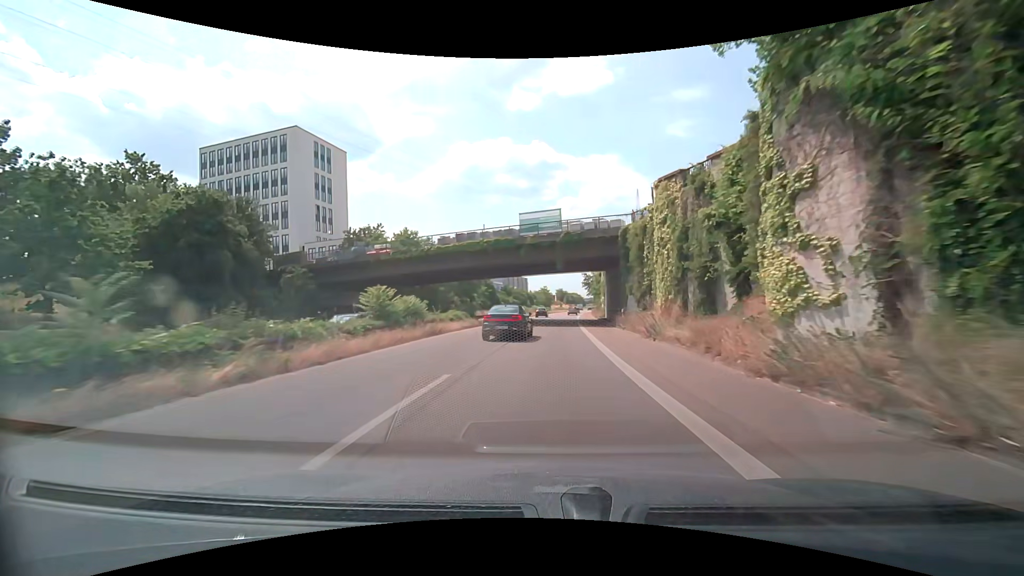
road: trunk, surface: asphalt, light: Day
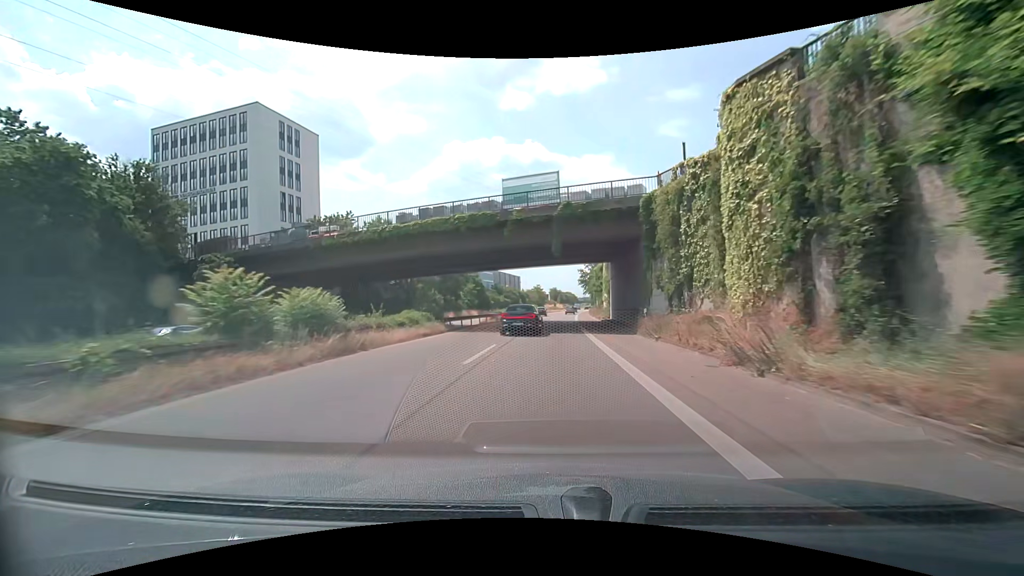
(+0.1, +10.4) m; +1°
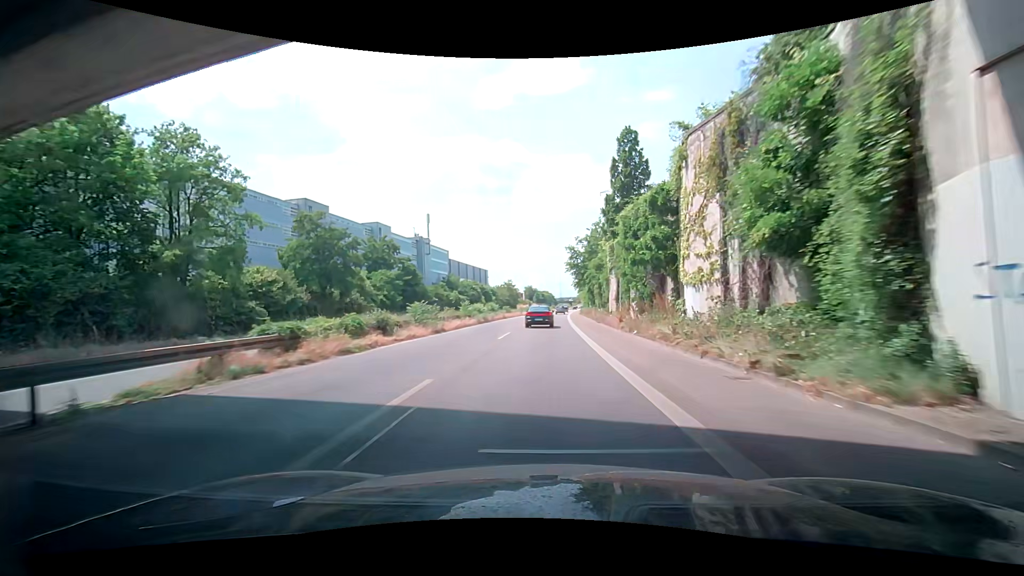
(+1.2, +44.6) m; +4°
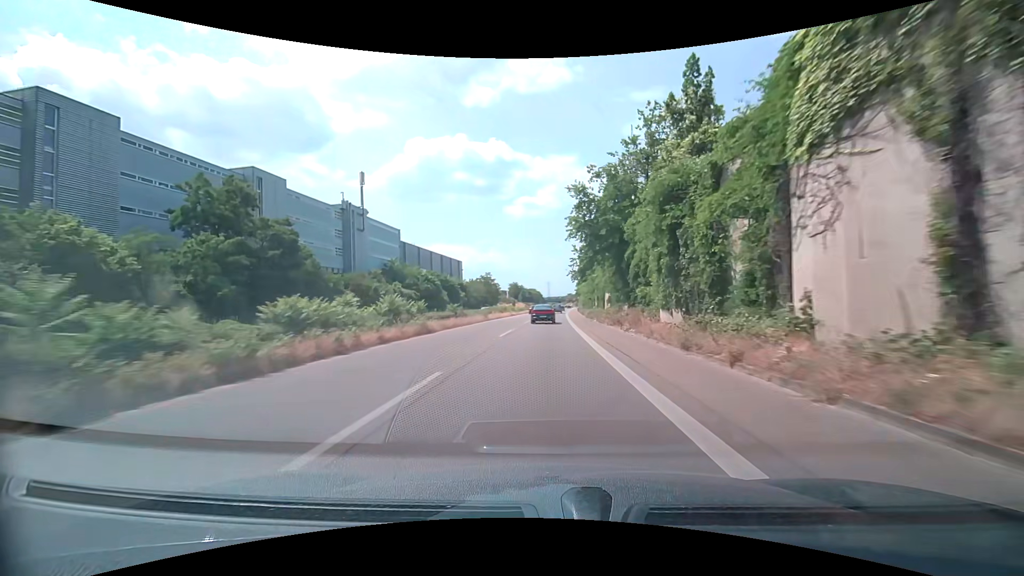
(0.0, +35.5) m; 0°
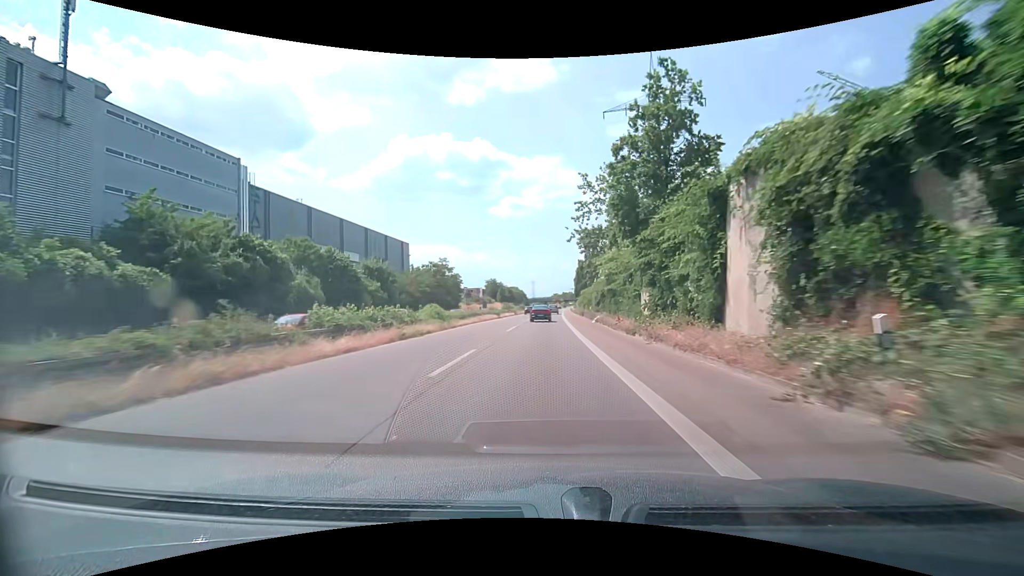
(+0.7, +48.5) m; +2°
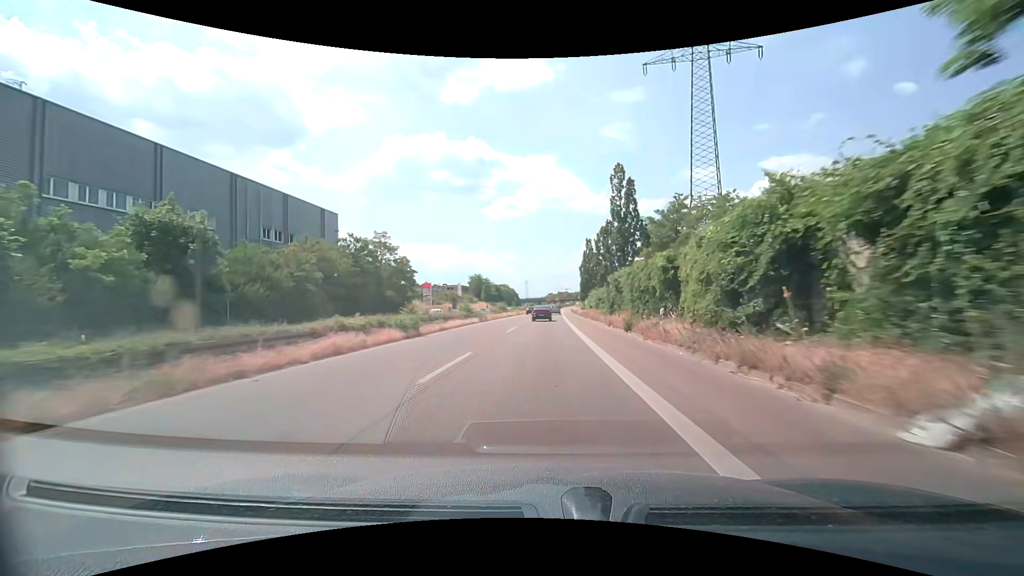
(+0.2, +36.9) m; 0°
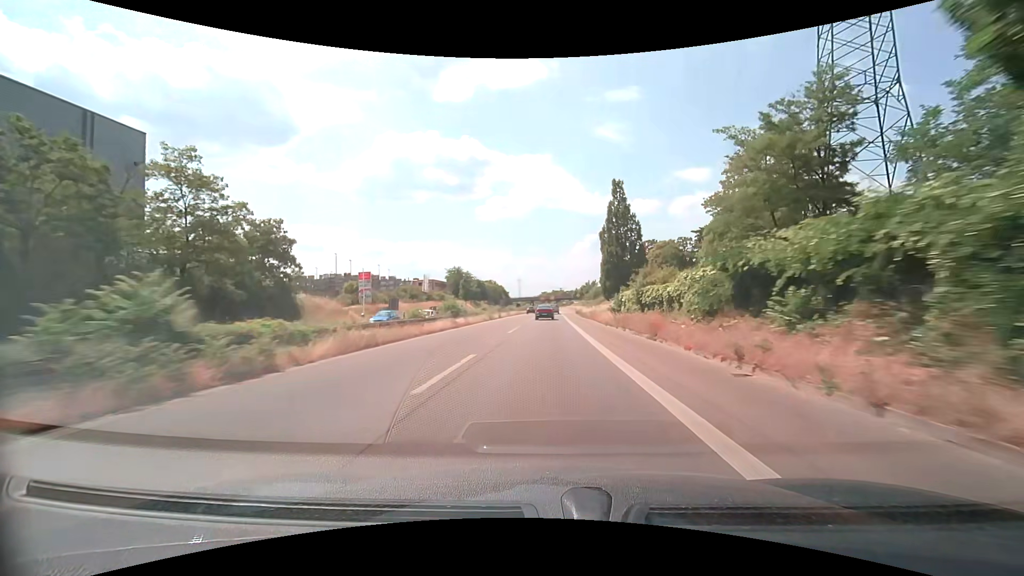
(+0.3, +37.2) m; +1°
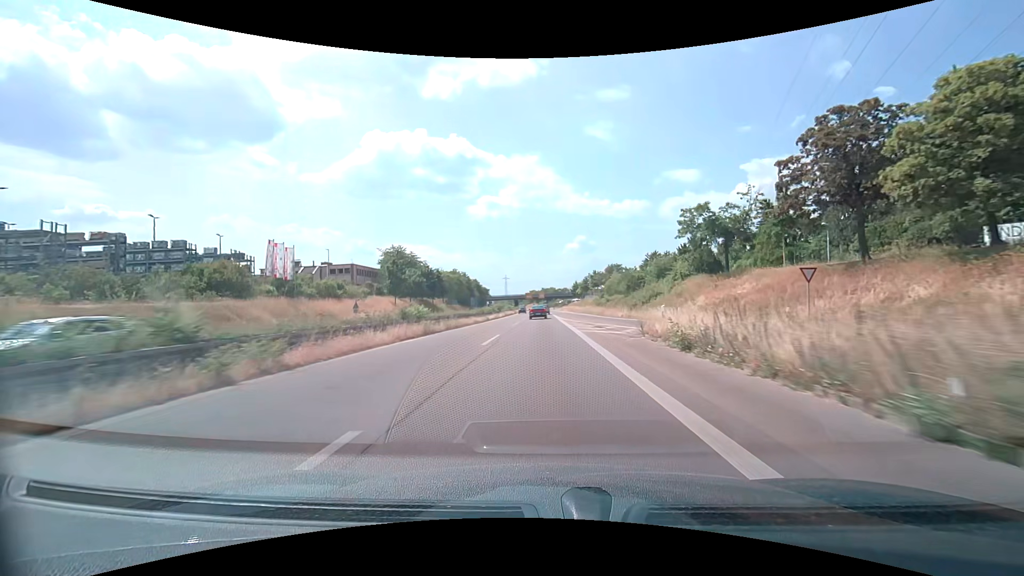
(+0.8, +62.3) m; +1°
(0, +10) (0, +20) (0, +30) (0, +40) (0, +50) (0, +60) (0, +70) (0, +80) (-1, +90) (-1, +100) m
